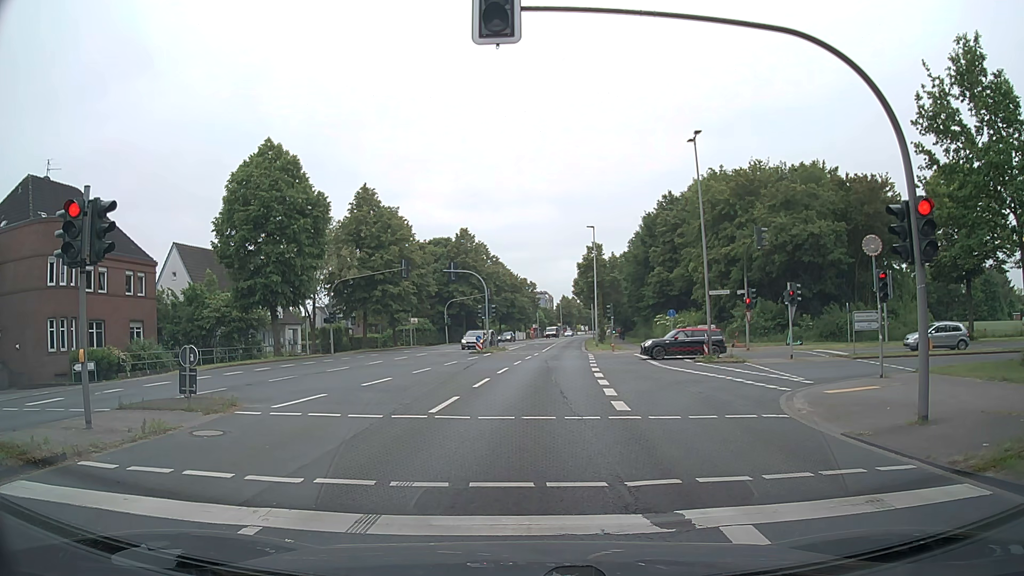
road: secondary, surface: asphalt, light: Day
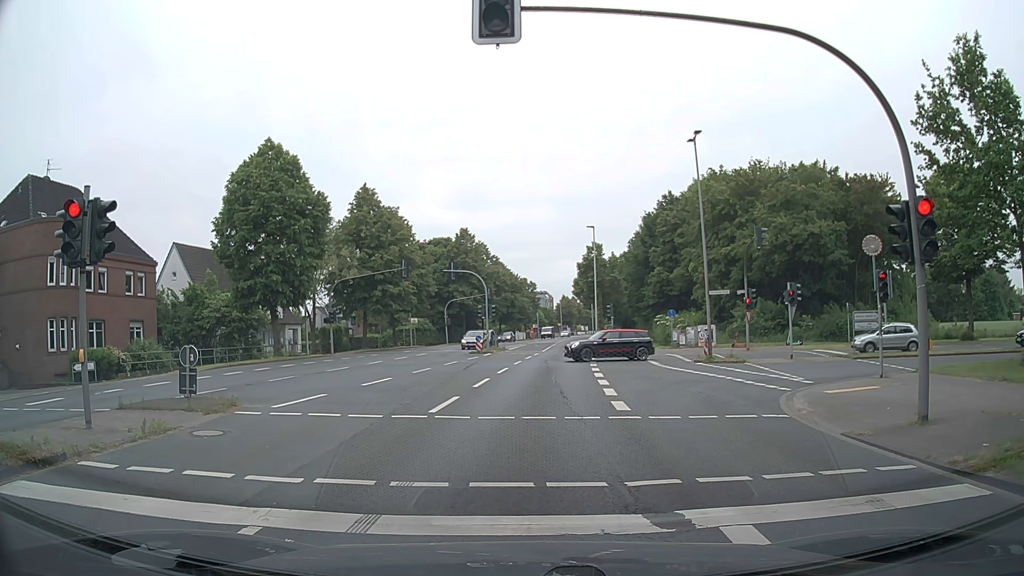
(0.0, 0.0) m; 0°
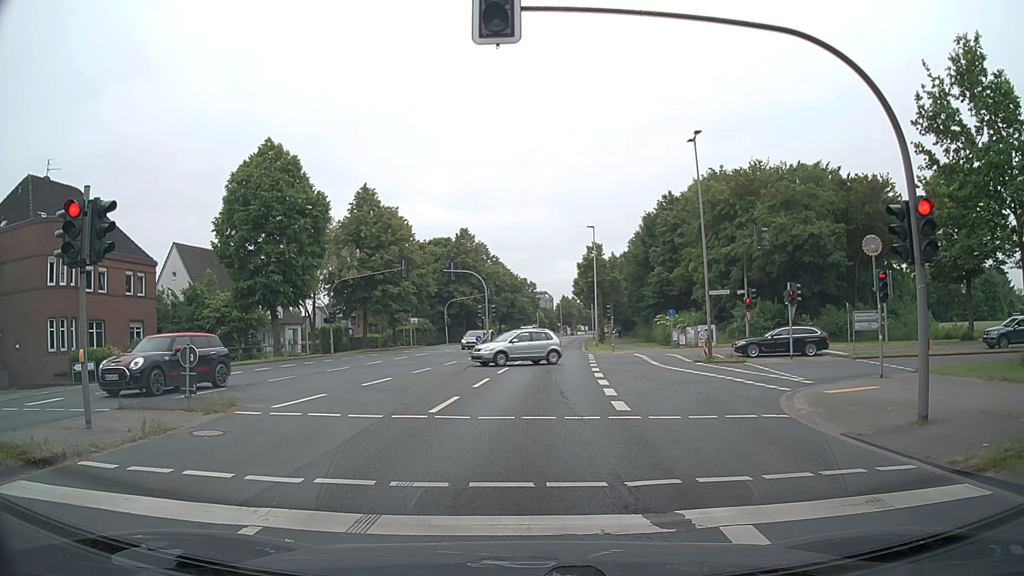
(0.0, 0.0) m; 0°
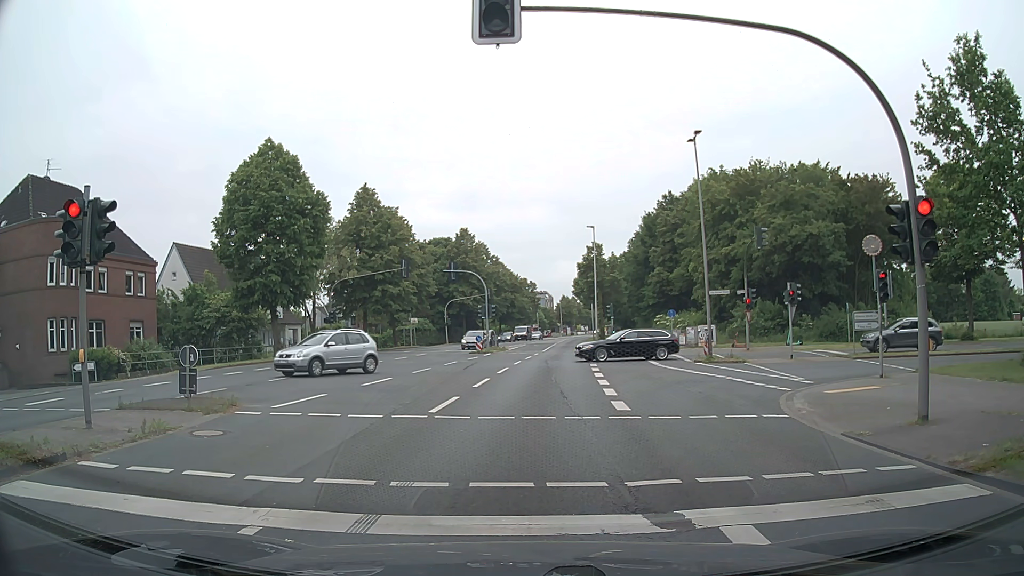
(0.0, 0.0) m; 0°
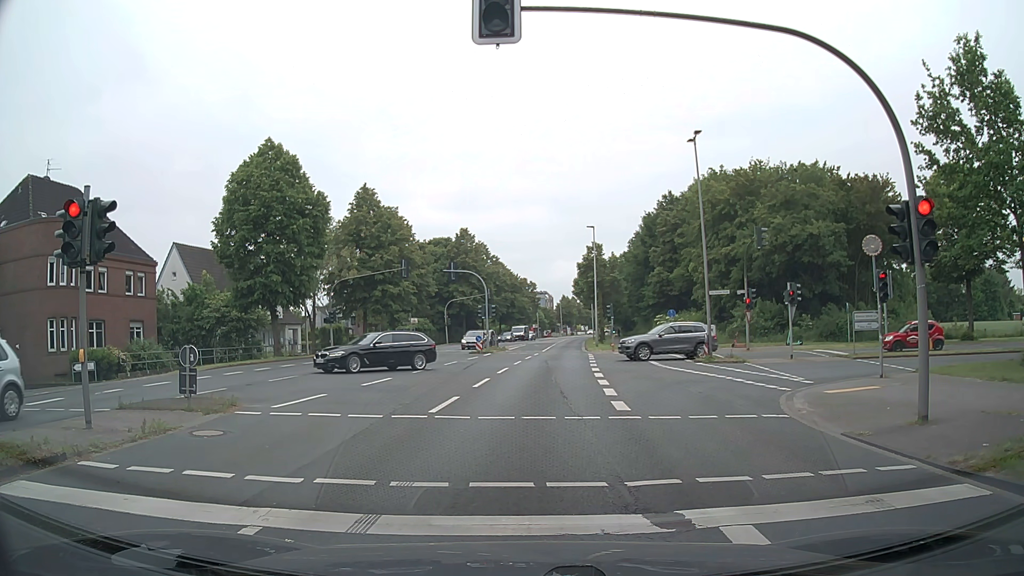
(0.0, 0.0) m; 0°
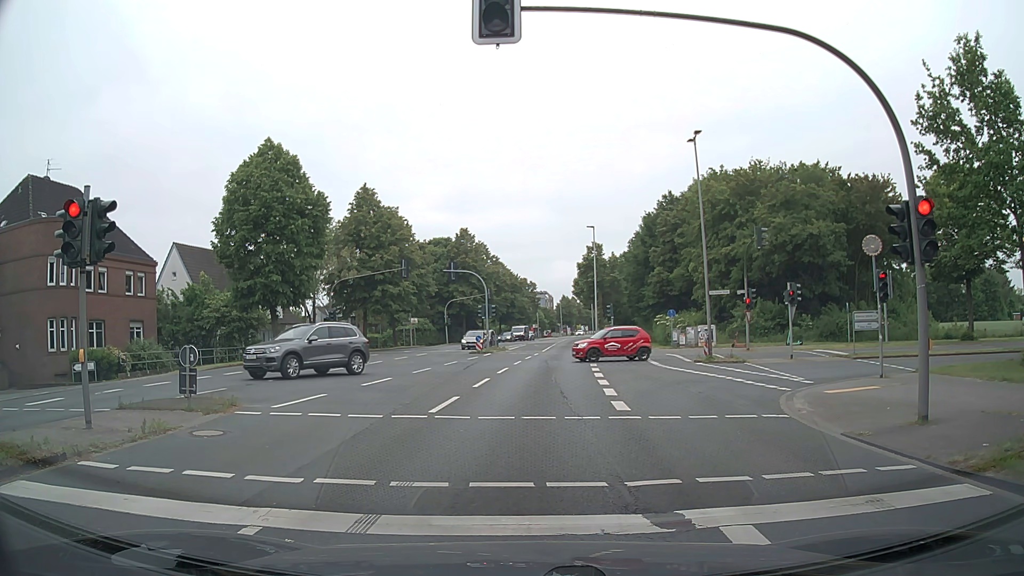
(0.0, 0.0) m; 0°
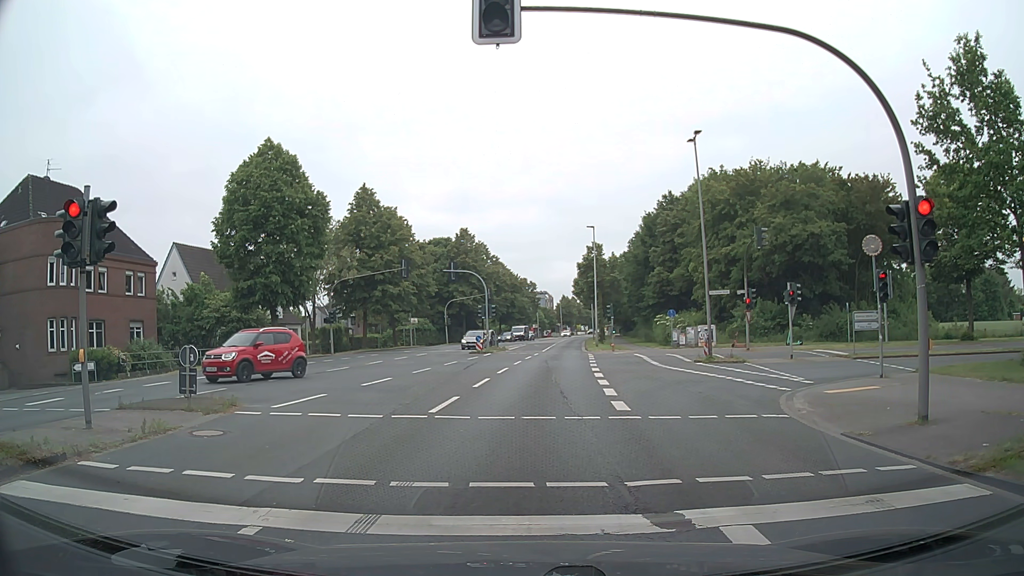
(0.0, 0.0) m; 0°
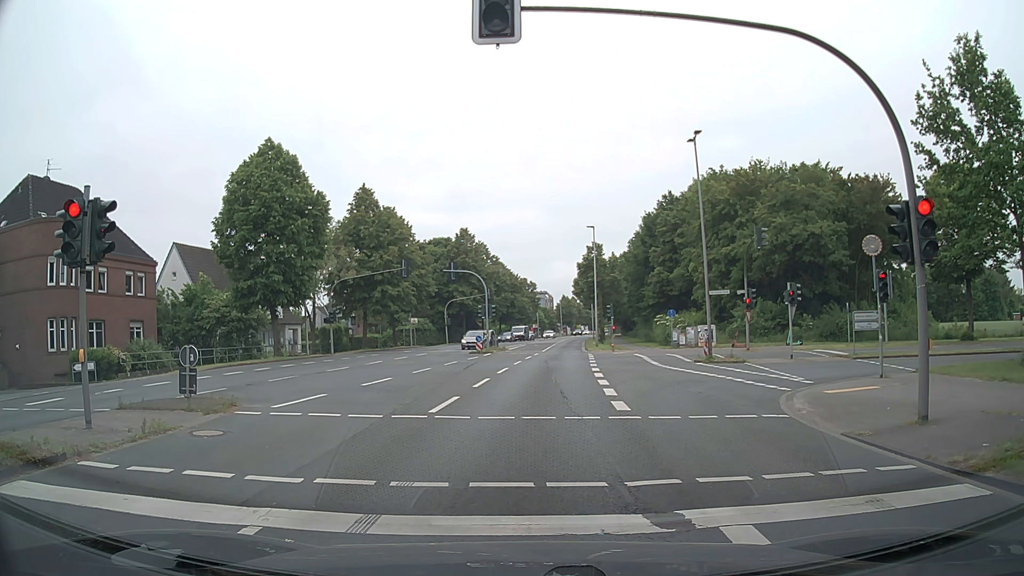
(0.0, 0.0) m; 0°
(0, +10) (+1, +20) (+2, +30) (+3, +40) (+4, +50) (+5, +60) (+6, +70) (+7, +80) (+9, +90) (+10, +99) m
